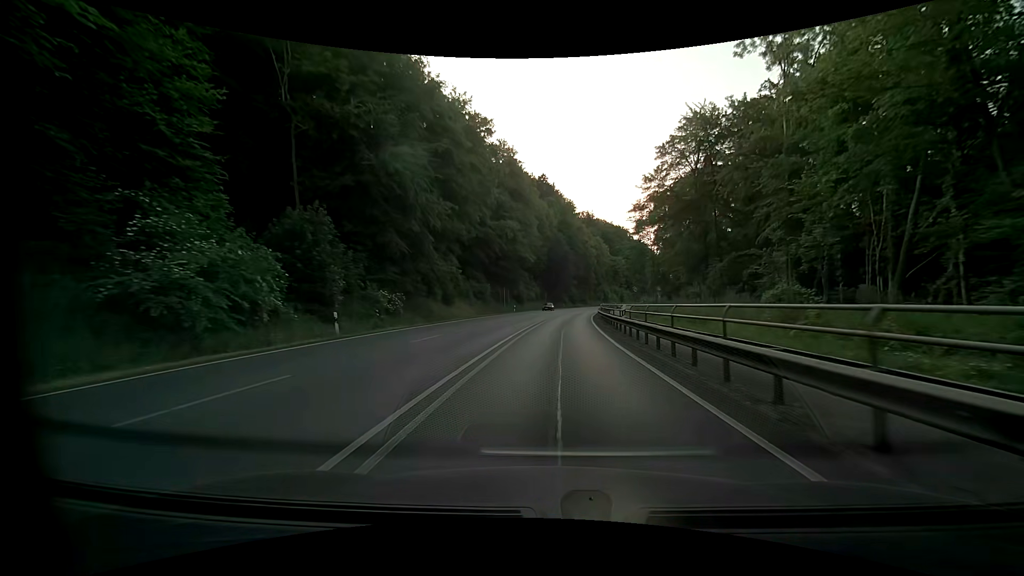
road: primary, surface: asphalt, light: Day
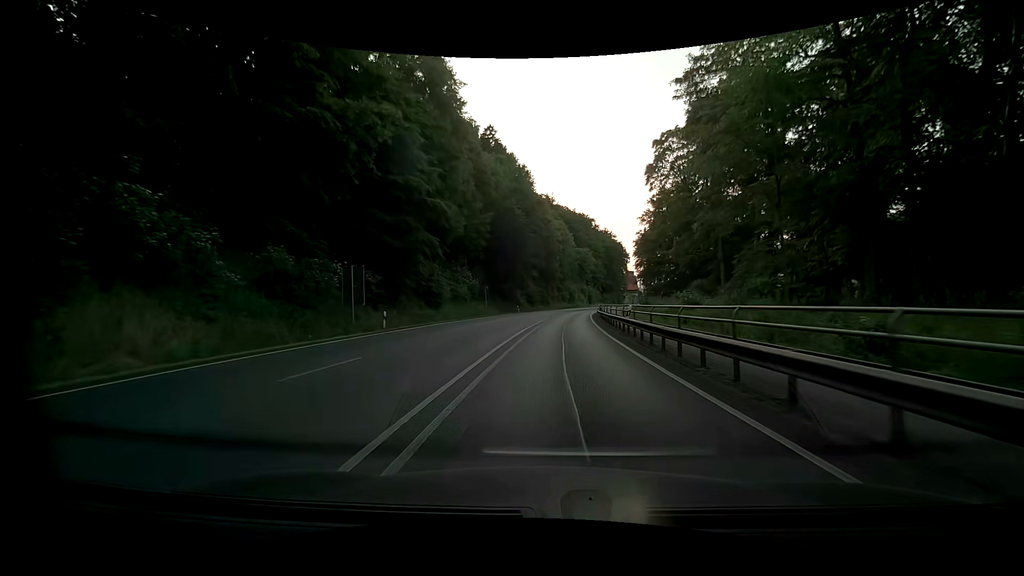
(+1.3, +43.9) m; +4°
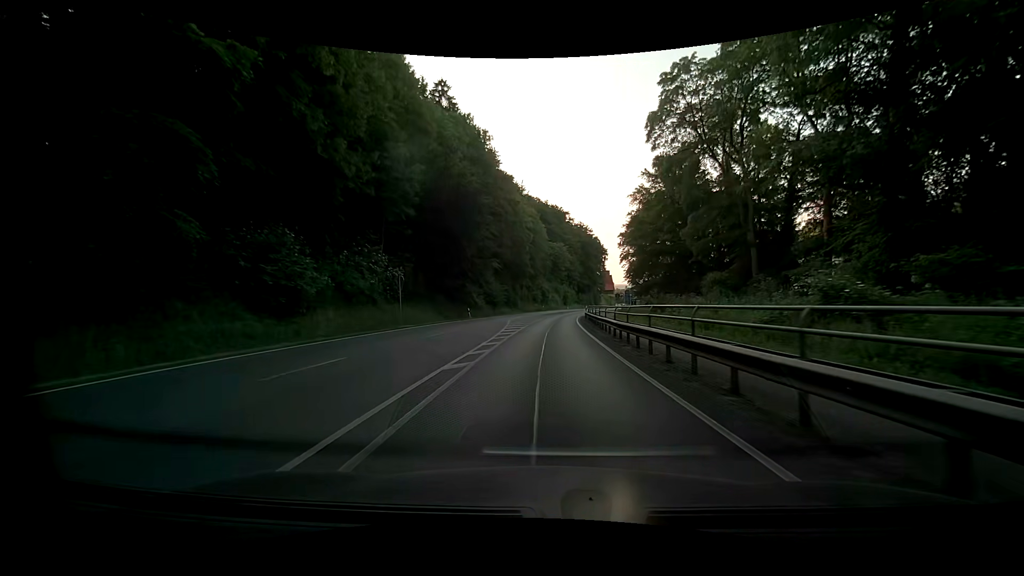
(+1.2, +23.4) m; +5°
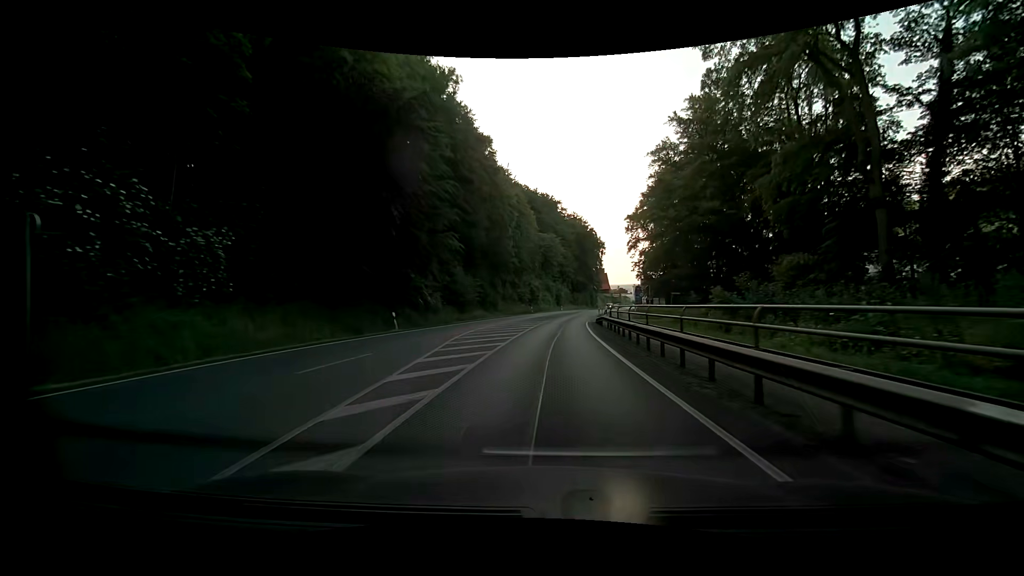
(0.0, +22.9) m; +1°
(0, +10) (0, +20) (+1, +30) (+1, +40) (+2, +50) (+3, +60) (+5, +70) (+6, +80) (+7, +90) (+9, +99) m
